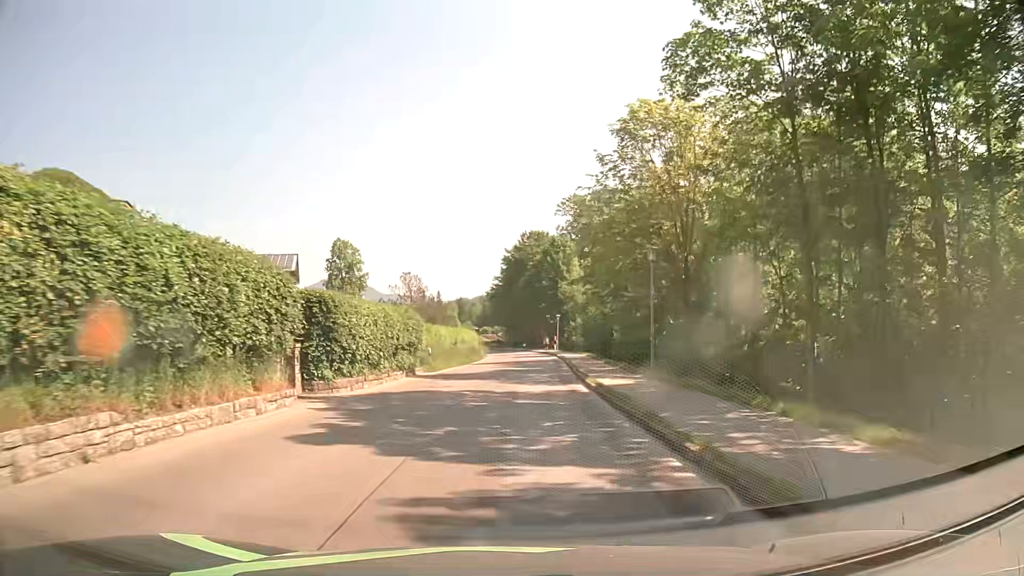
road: tertiary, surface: asphalt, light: Day
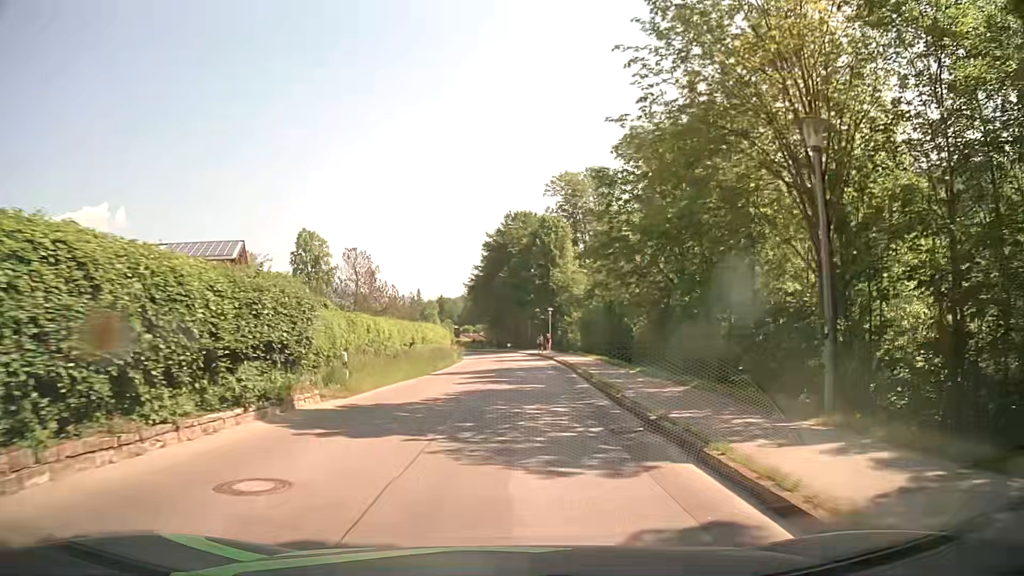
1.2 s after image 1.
(+0.1, +14.6) m; +1°
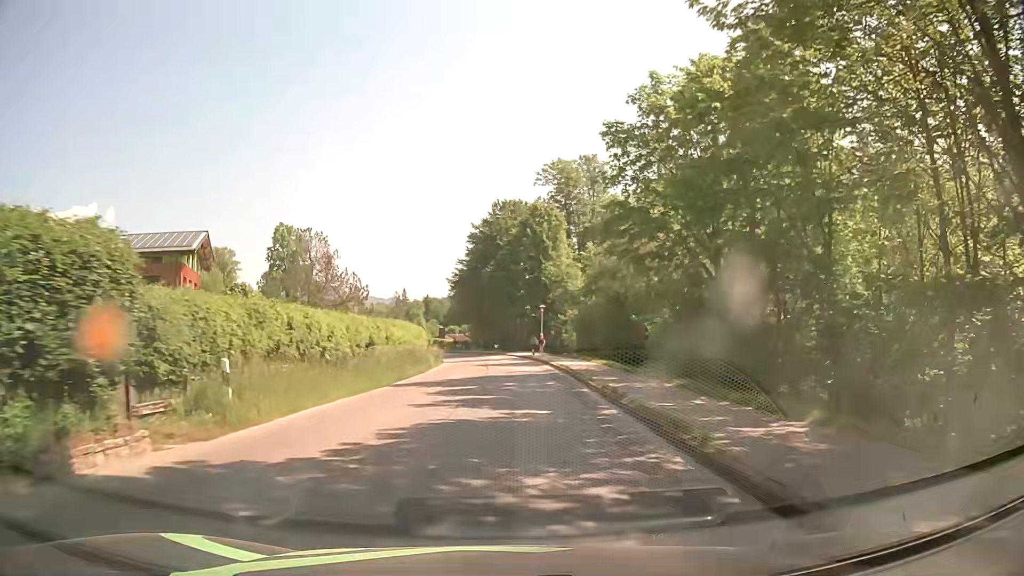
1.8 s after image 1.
(0.0, +7.4) m; +1°
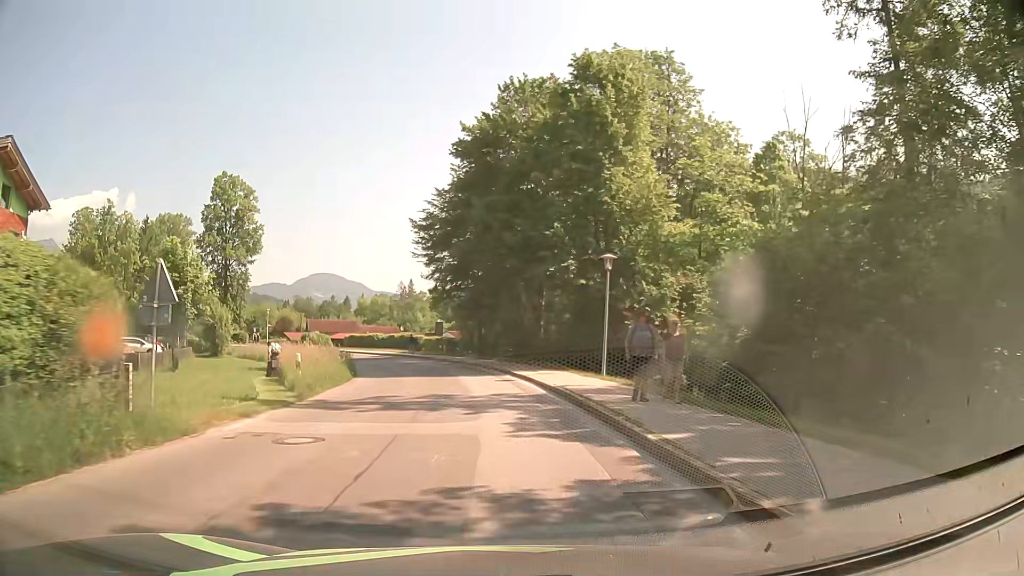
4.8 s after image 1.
(+0.4, +37.3) m; -1°
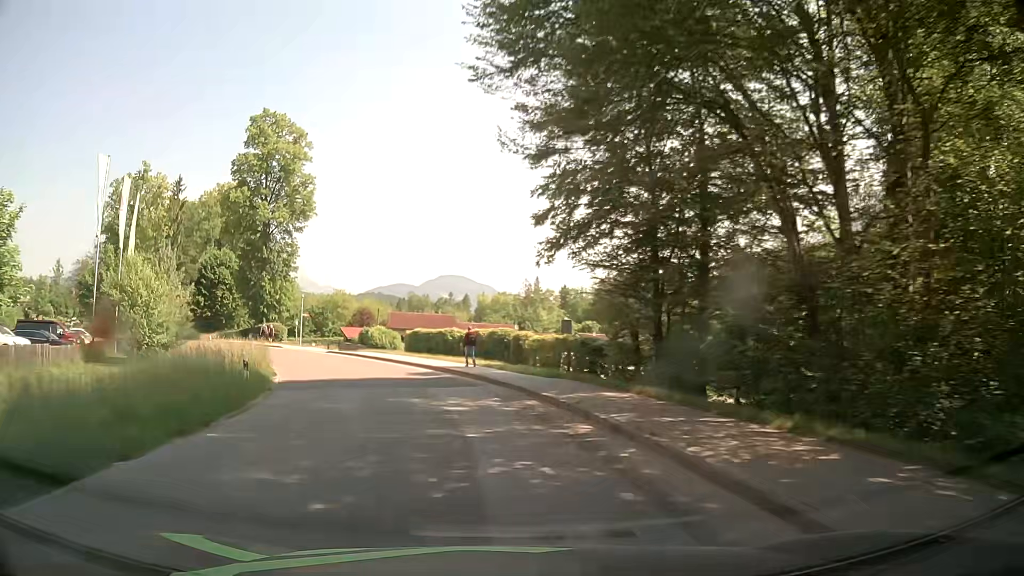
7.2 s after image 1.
(-2.3, +29.7) m; -12°
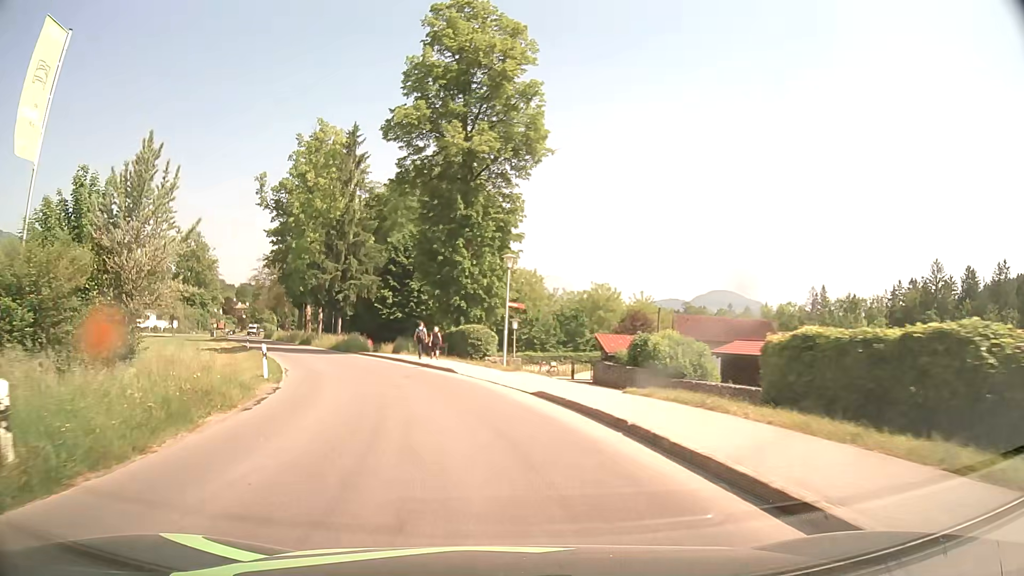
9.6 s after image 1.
(-5.2, +29.1) m; -22°
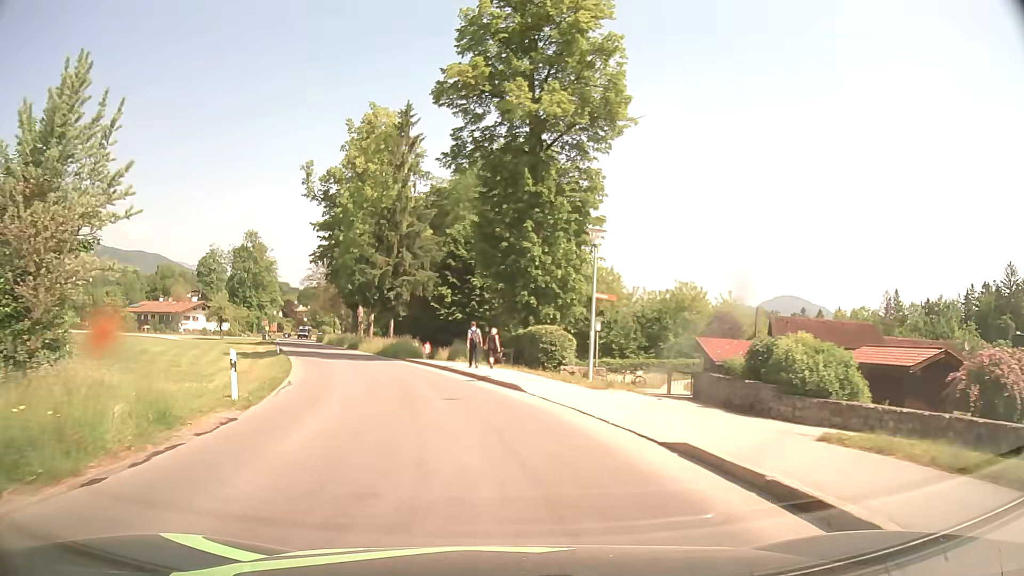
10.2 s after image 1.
(-0.4, +7.4) m; -6°
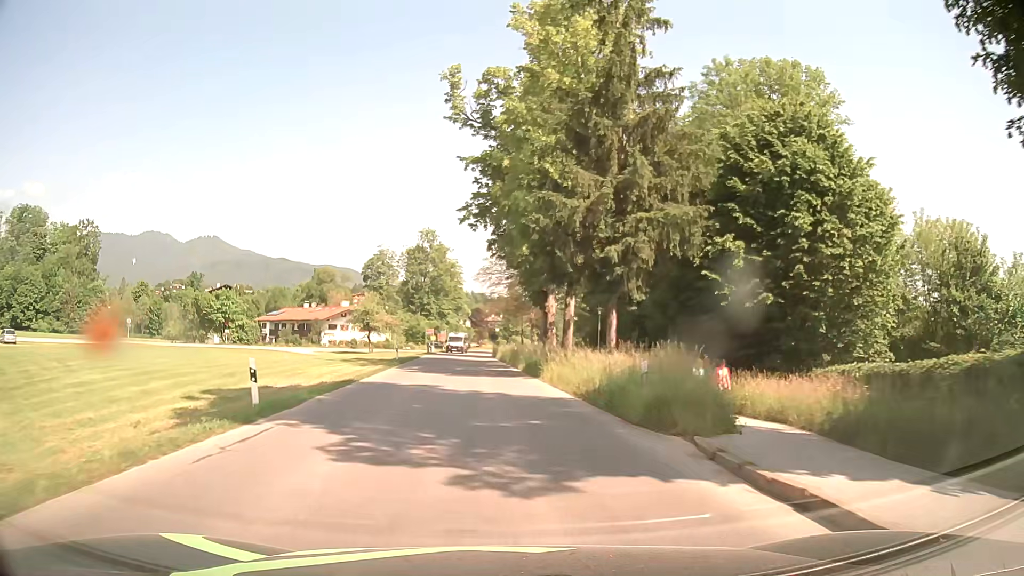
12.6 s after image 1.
(-5.3, +29.1) m; -17°
